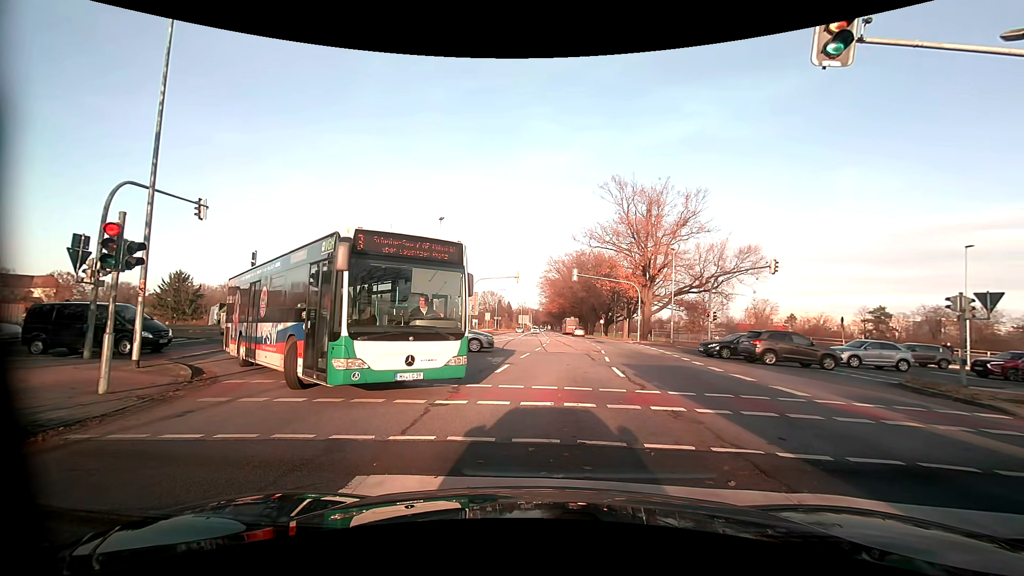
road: primary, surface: asphalt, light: Day
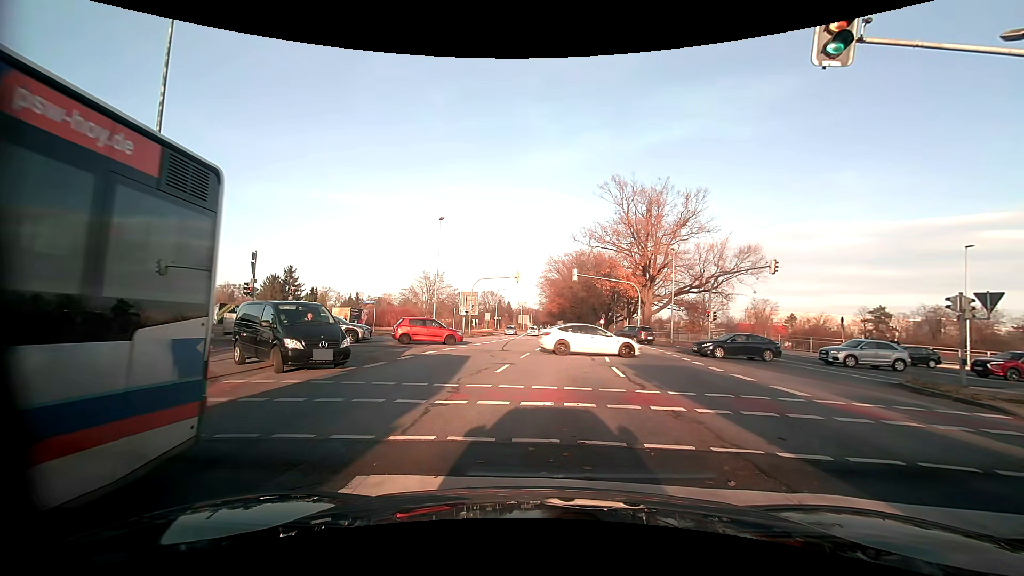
(0.0, 0.0) m; 0°
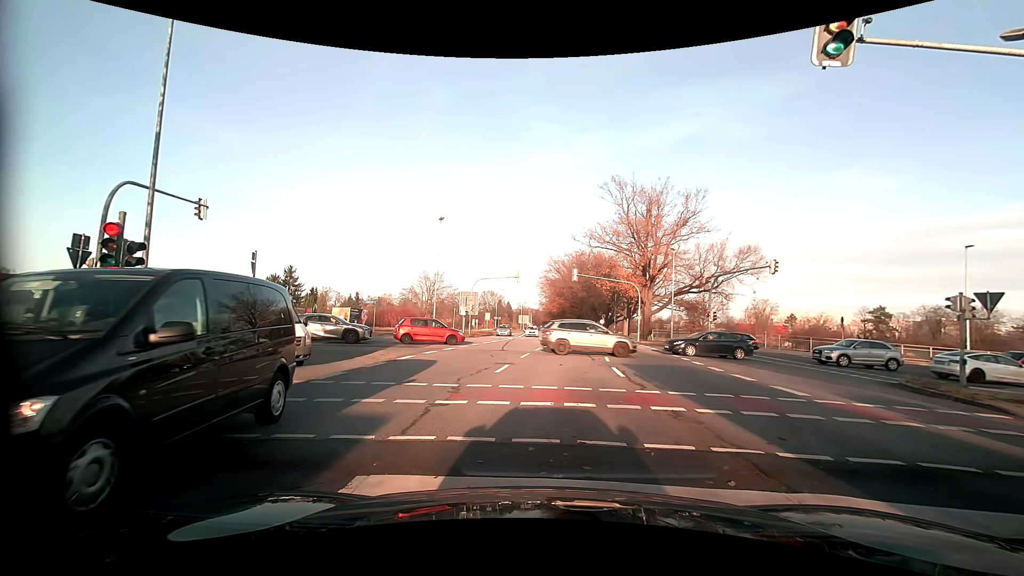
(0.0, 0.0) m; 0°
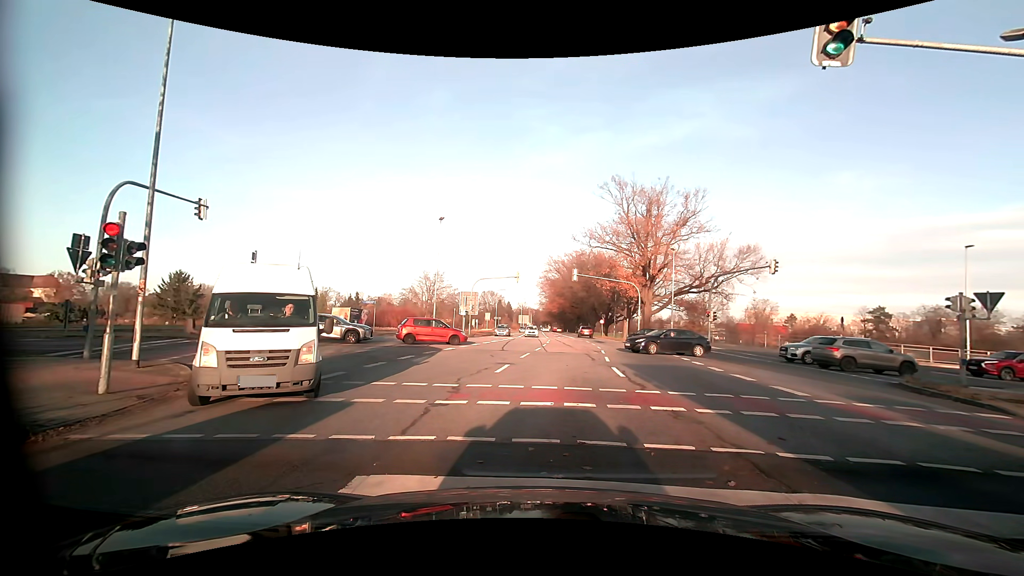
(0.0, 0.0) m; 0°
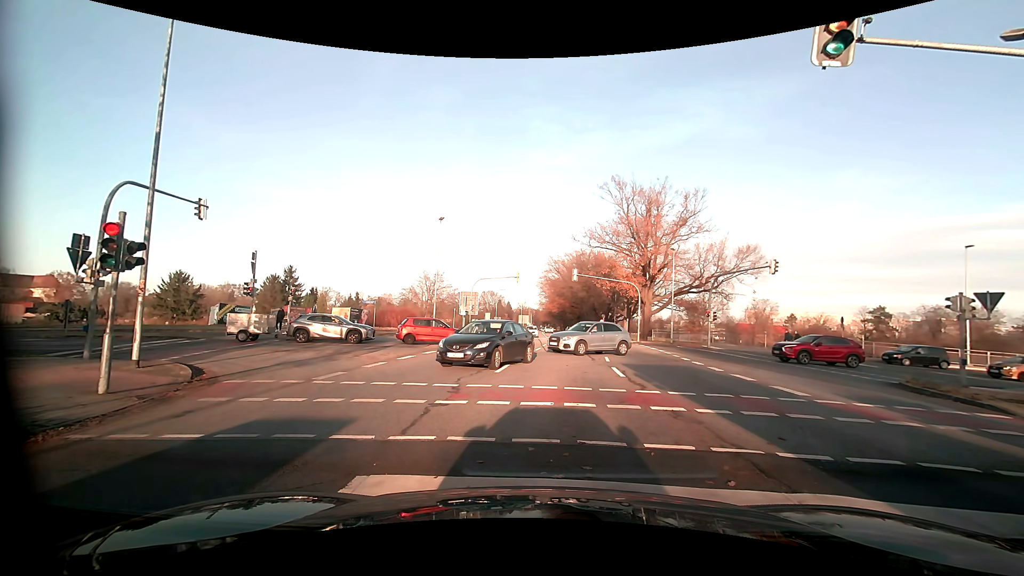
(0.0, 0.0) m; 0°
